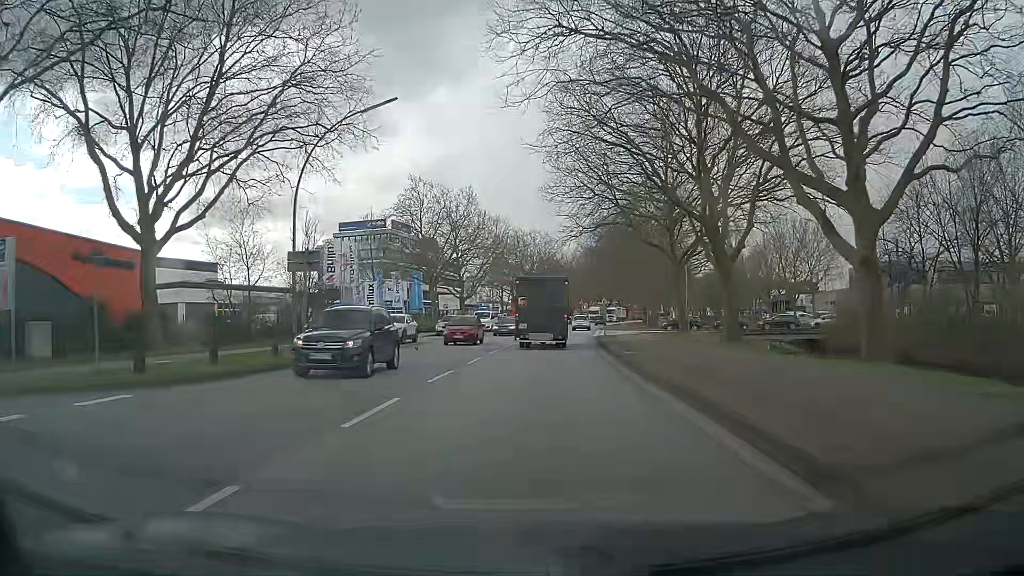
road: secondary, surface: asphalt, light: Day
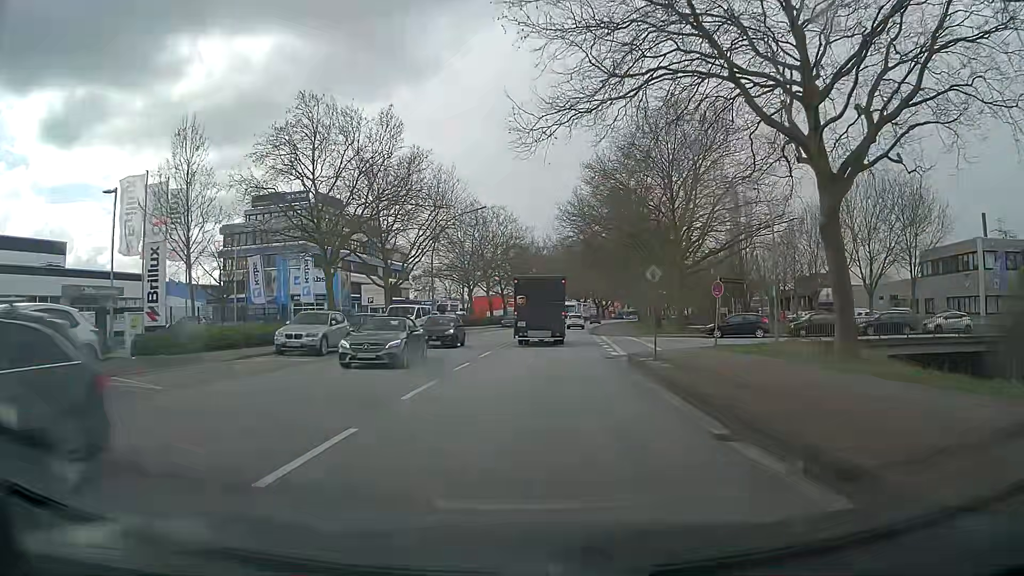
(+0.8, +27.1) m; +4°
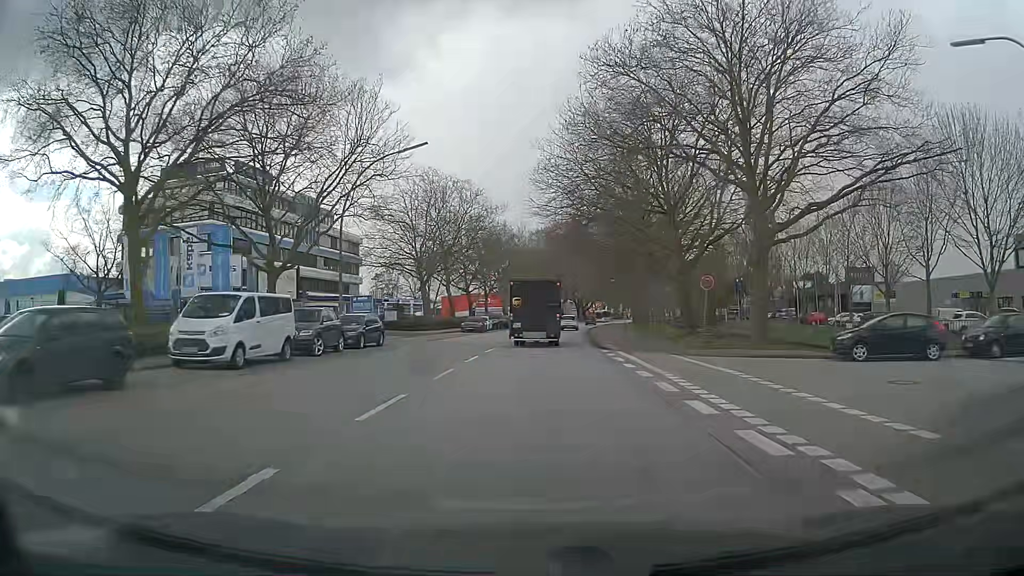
(+0.2, +20.6) m; +2°
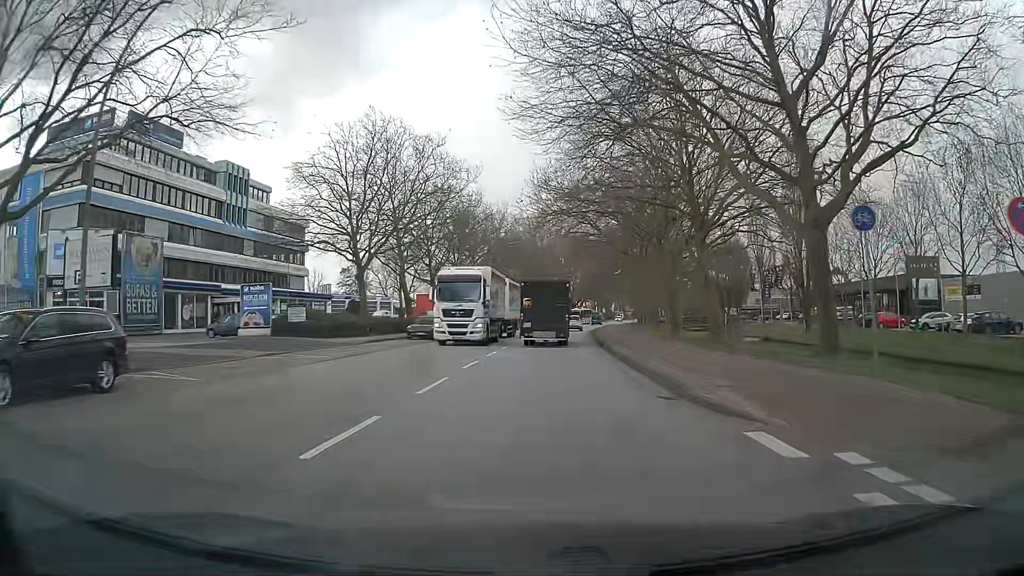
(+0.3, +20.5) m; +1°
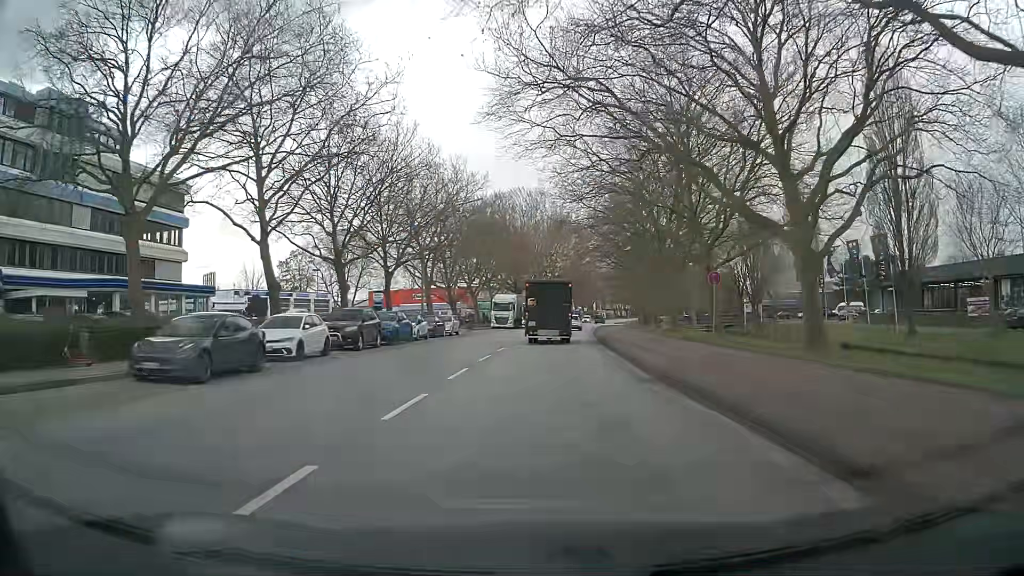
(+0.5, +27.5) m; +2°
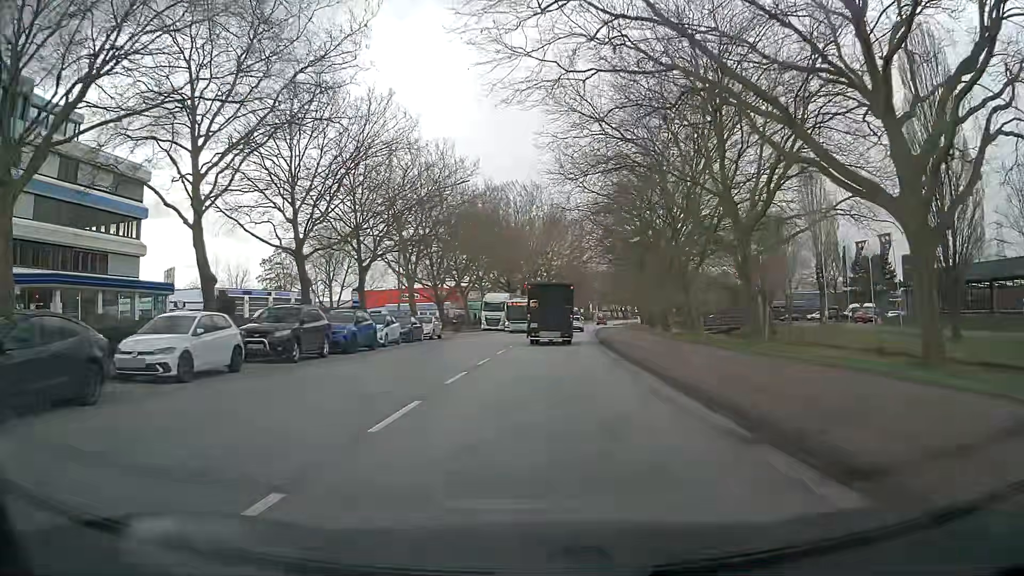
(0.0, +7.0) m; +1°
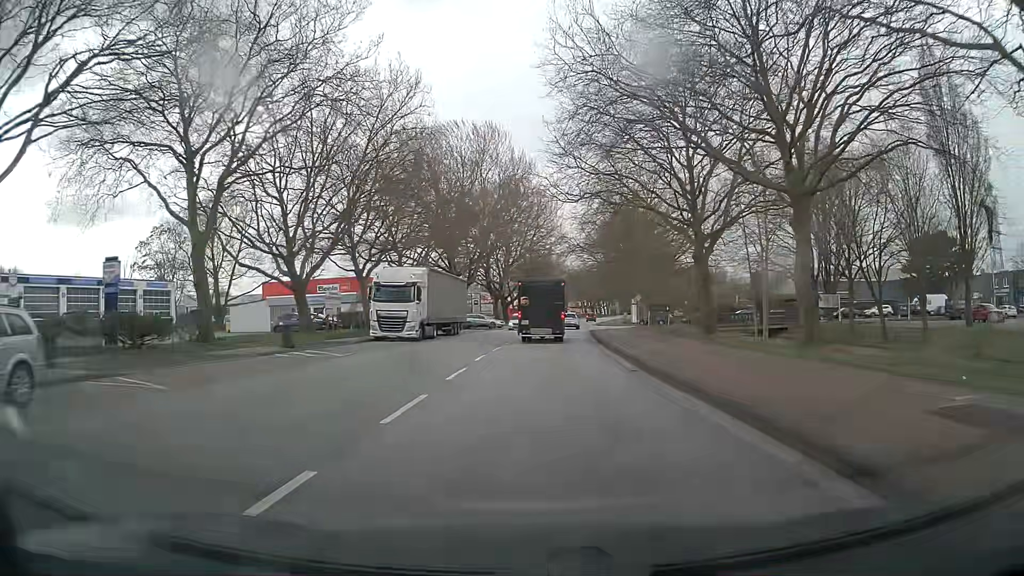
(+1.0, +35.4) m; +4°
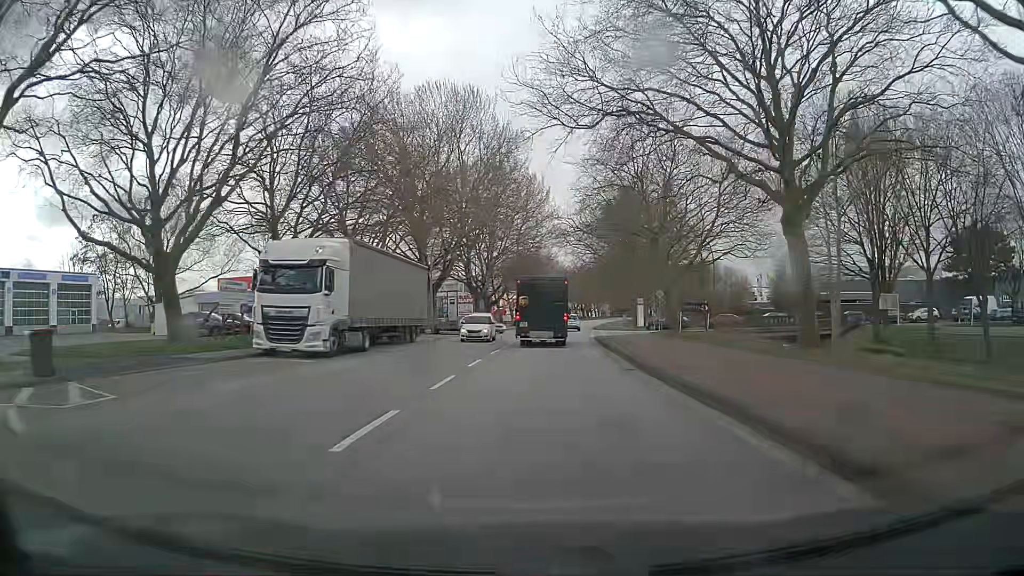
(0.0, +14.2) m; +1°
(0, +10) (0, +20) (+1, +30) (+1, +40) (+2, +50) (+2, +60) (+3, +70) (+4, +80) (+5, +90) (+6, +100) m
